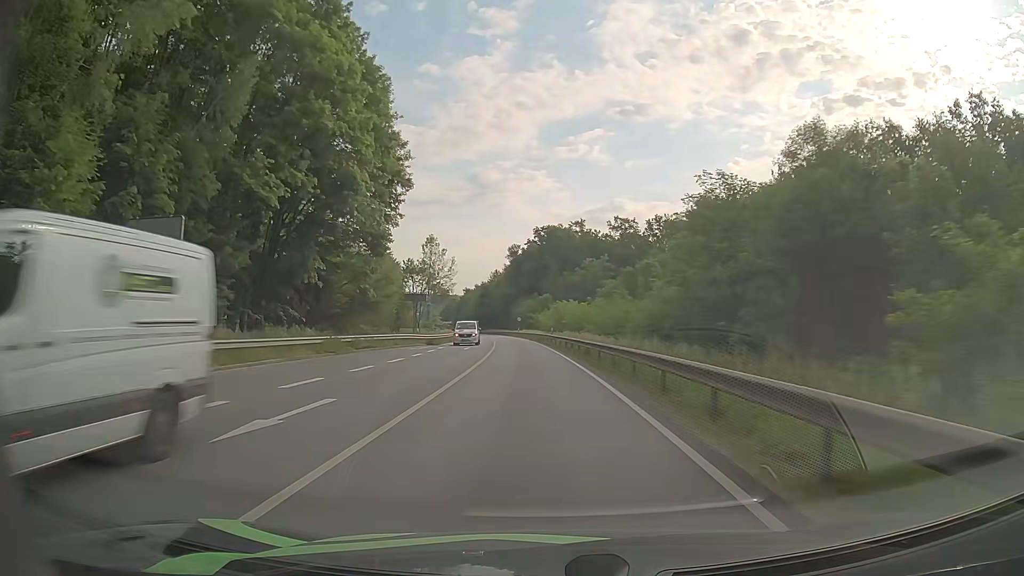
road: primary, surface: asphalt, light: Day
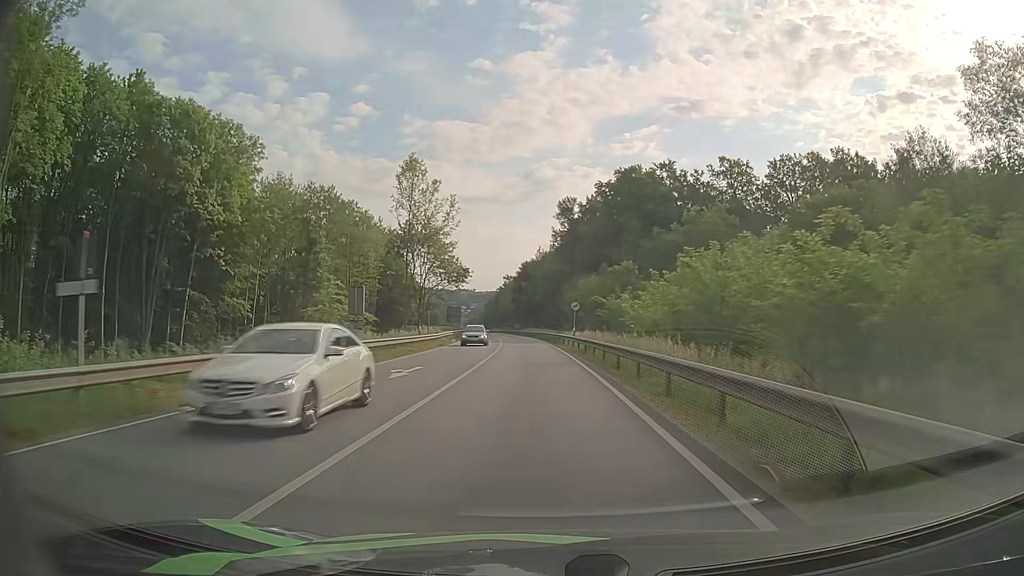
(-2.6, +60.6) m; -5°
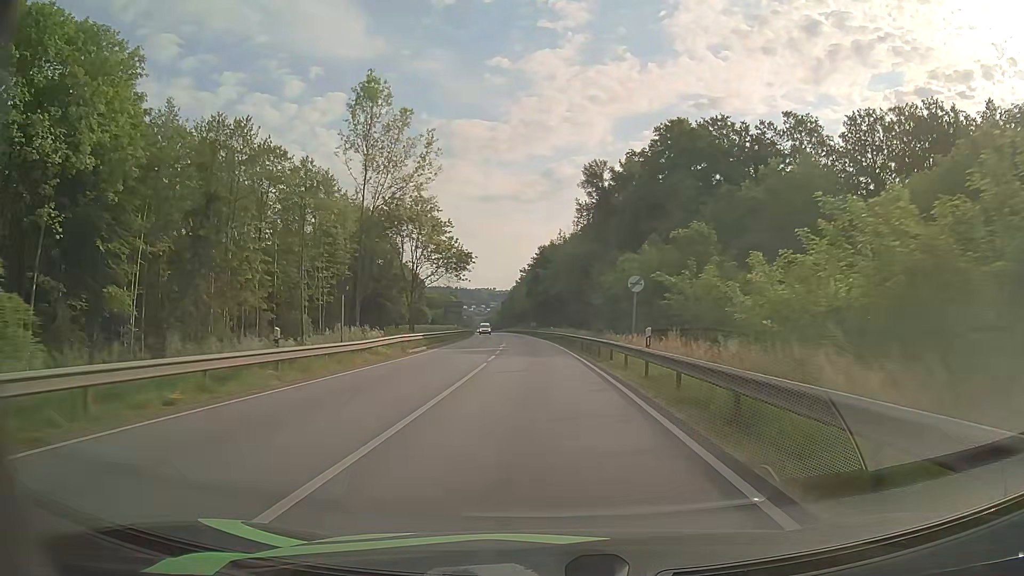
(-0.3, +24.2) m; -2°
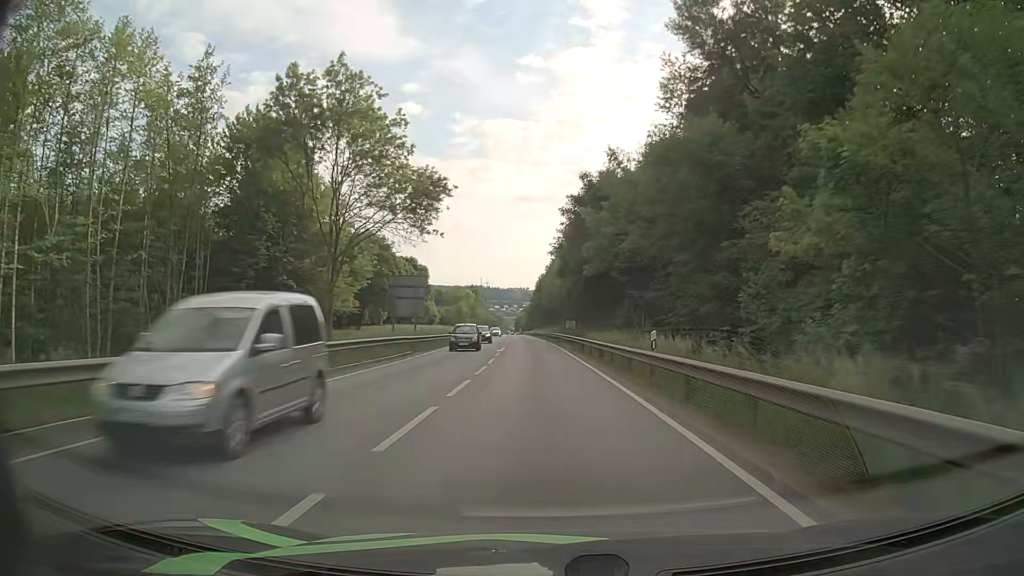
(-1.3, +48.5) m; -3°
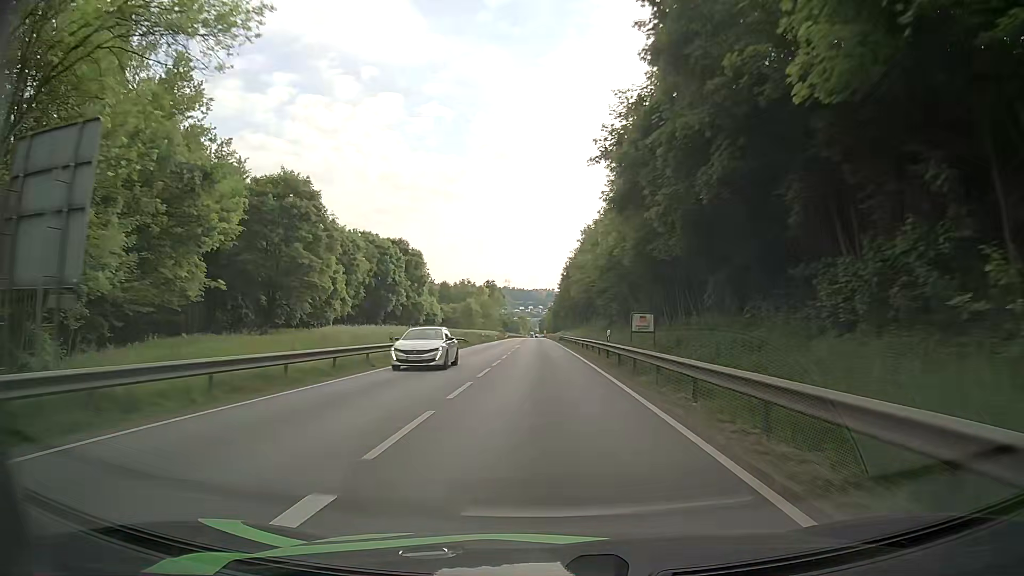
(-0.9, +36.7) m; -2°
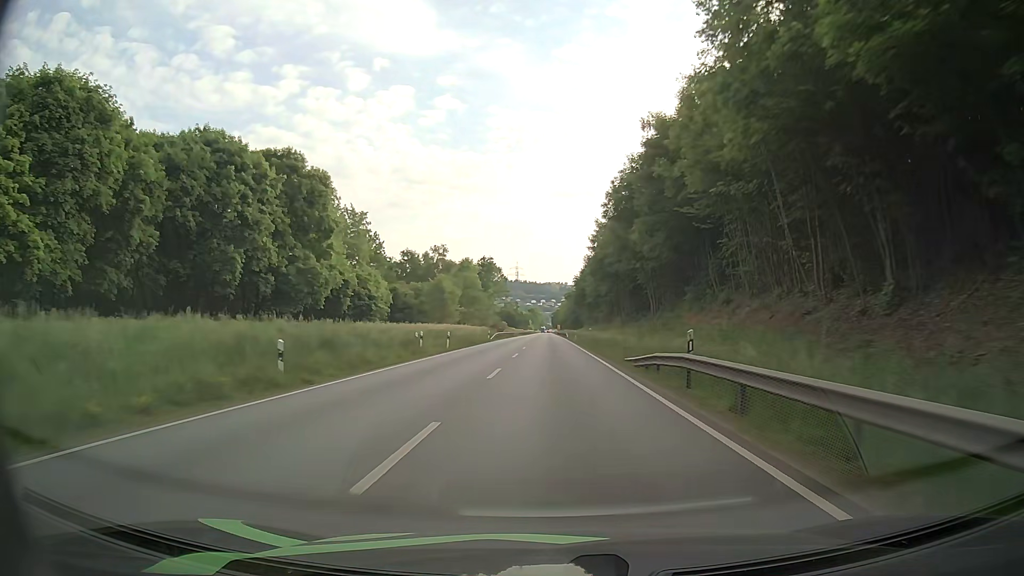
(-1.1, +62.1) m; -1°
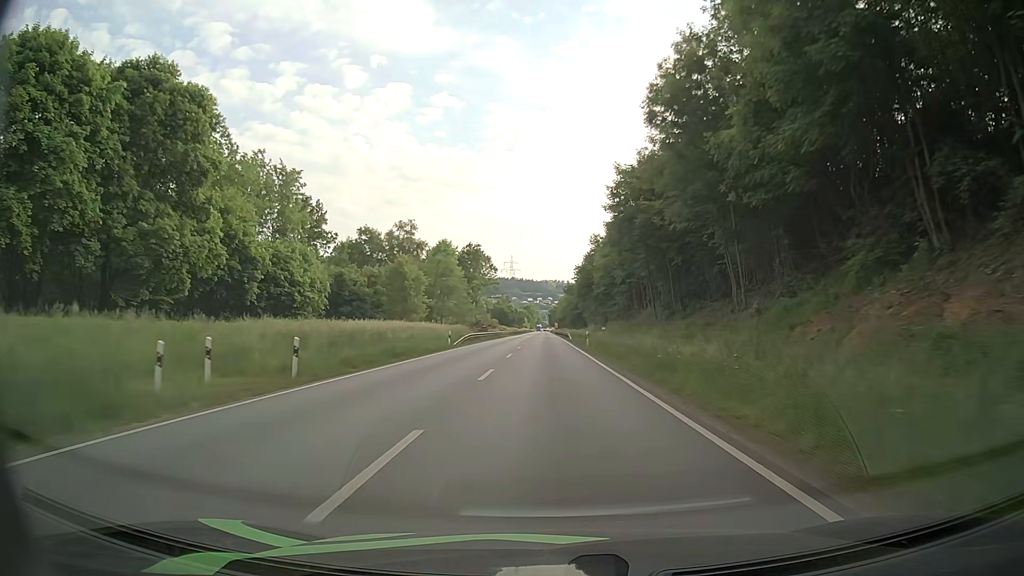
(+0.1, +25.1) m; 0°
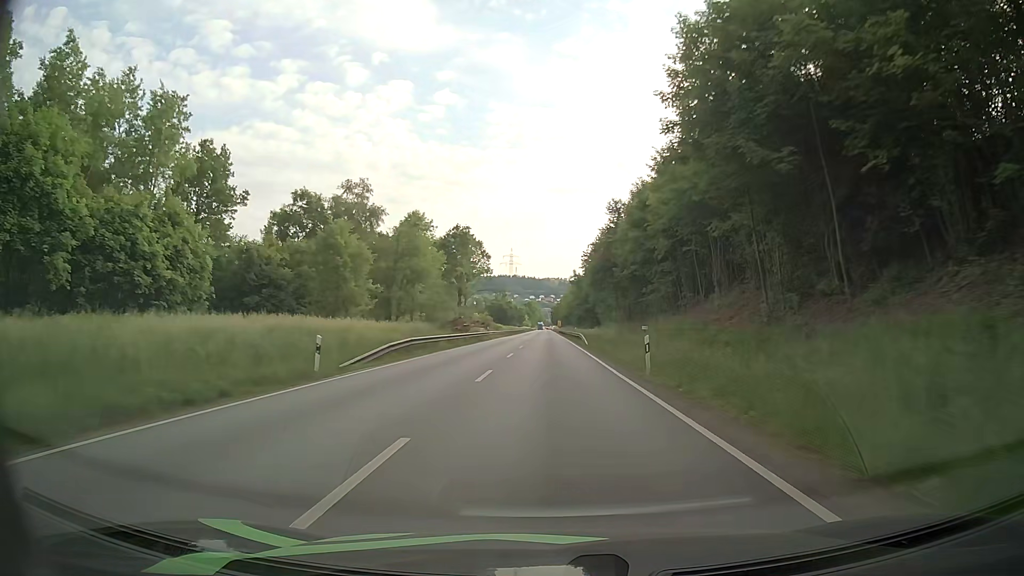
(0.0, +25.0) m; 0°
